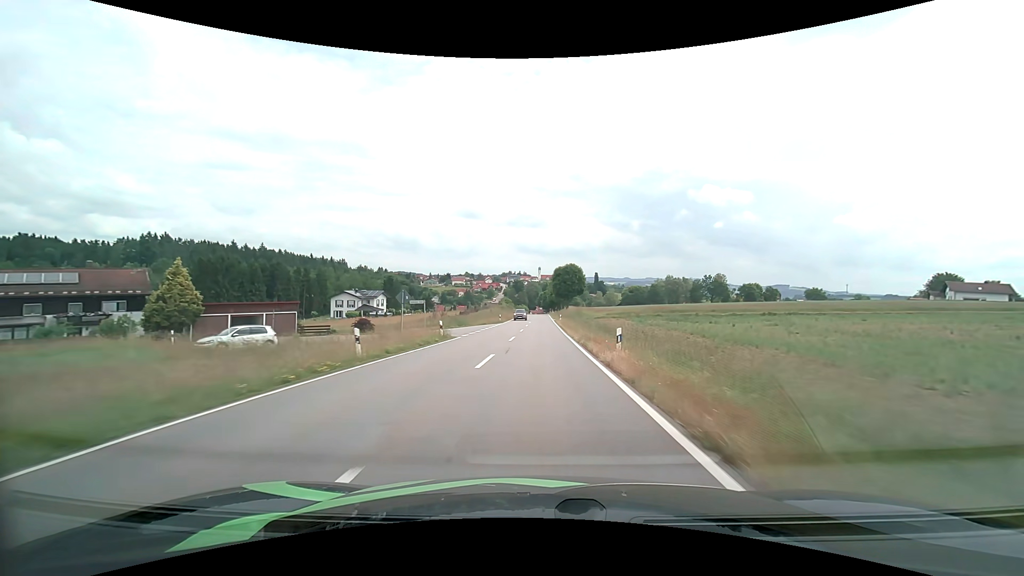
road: tertiary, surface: asphalt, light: Day
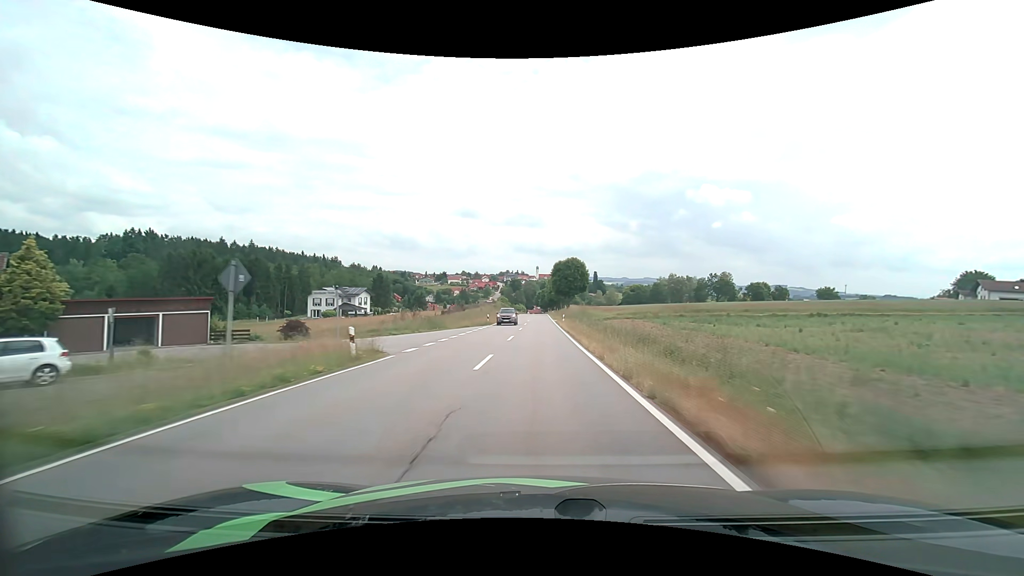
(0.0, +12.9) m; 0°
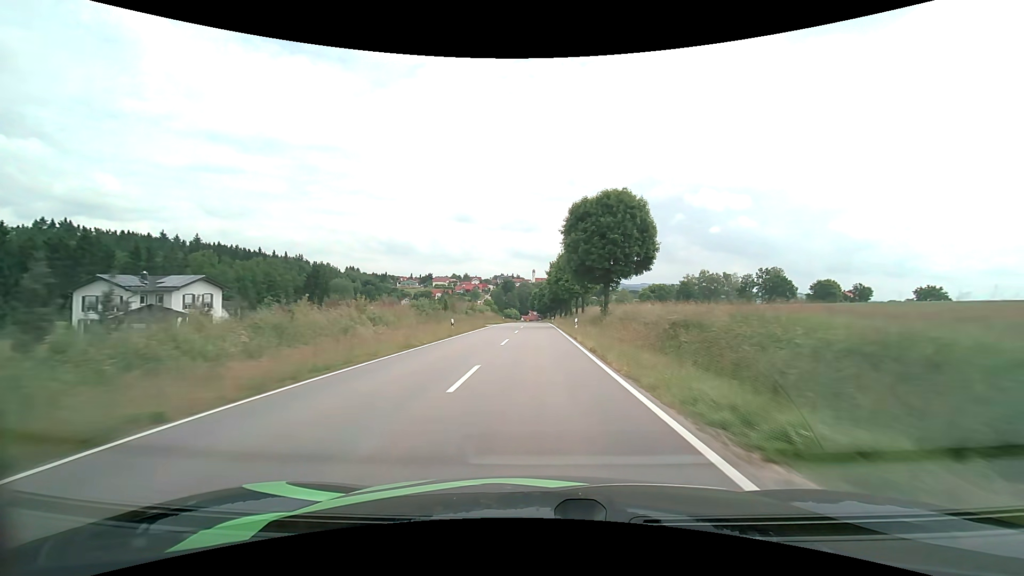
(+0.4, +65.2) m; +1°
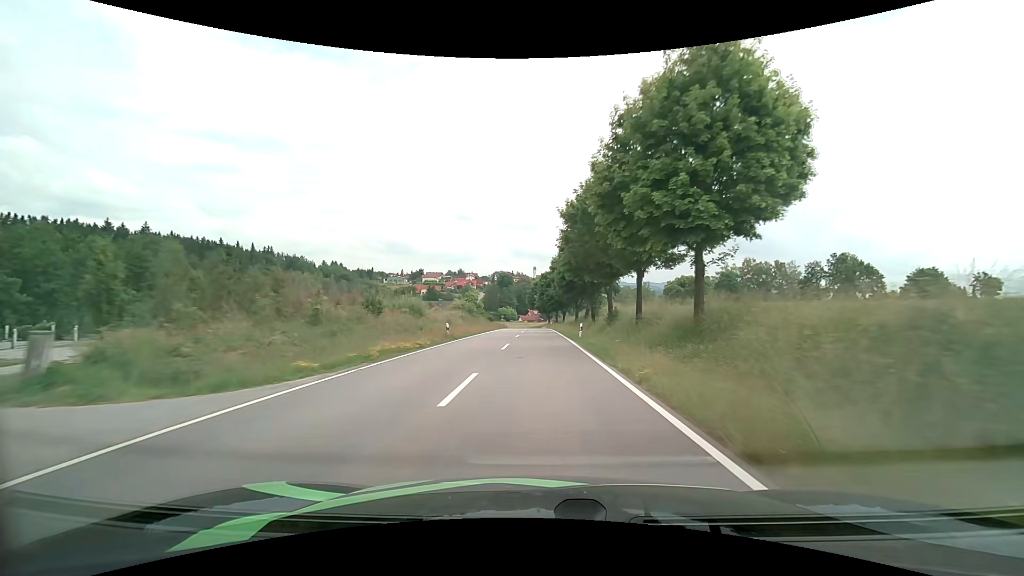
(-0.2, +49.8) m; 0°
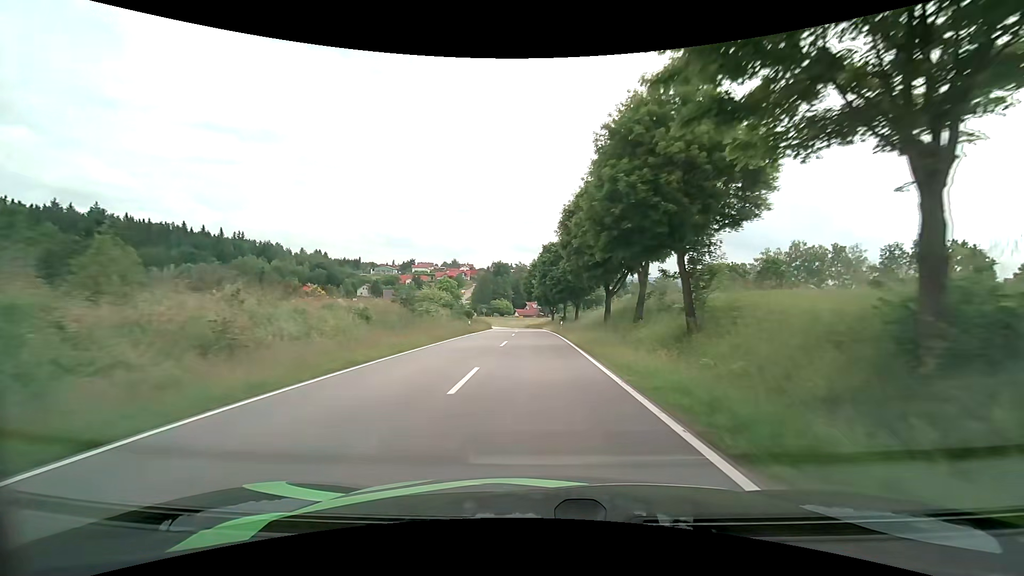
(+0.1, +35.9) m; 0°
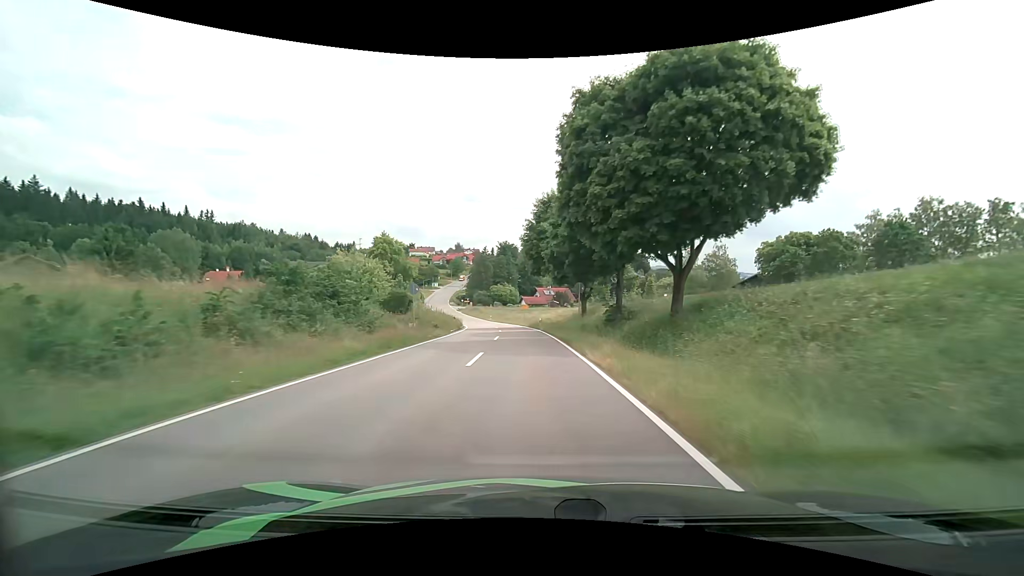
(-0.1, +45.5) m; -1°
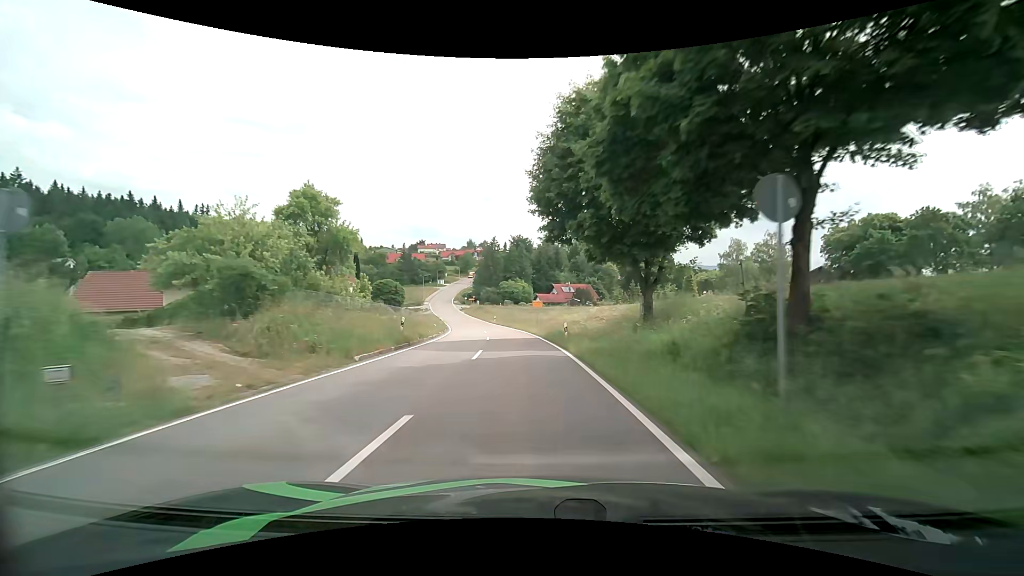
(-0.4, +21.7) m; -2°
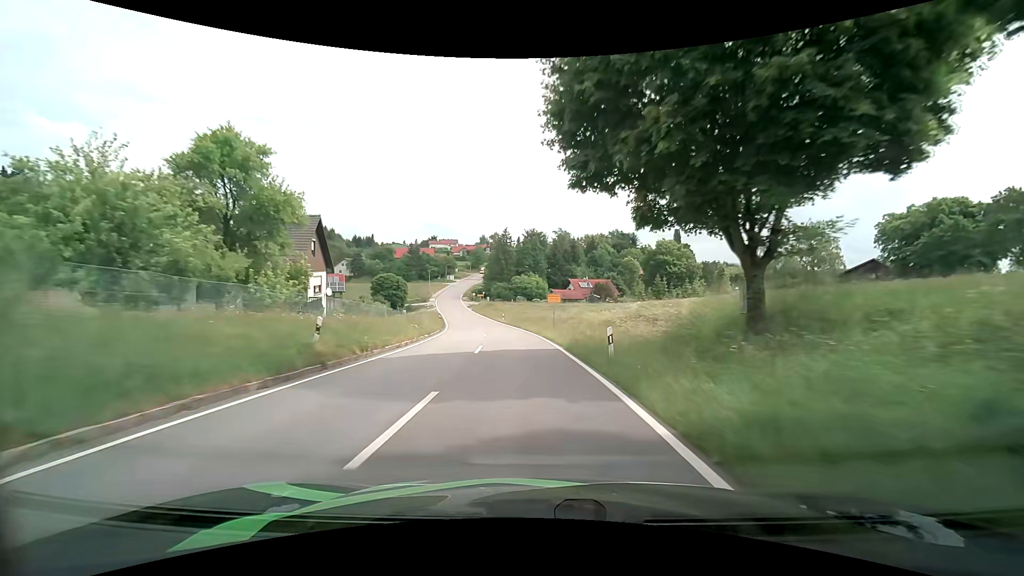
(-0.2, +10.7) m; -2°
(0, +10) (0, +20) (-1, +30) (-2, +40) (-4, +50) (-5, +60) (-7, +69) (-10, +79) (-12, +89) (-14, +99) m
